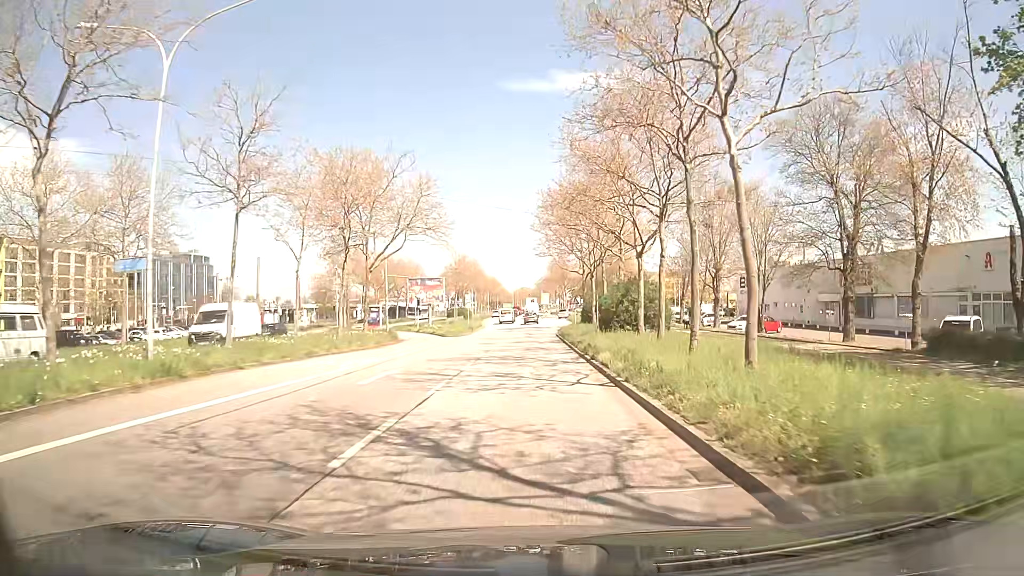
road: primary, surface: asphalt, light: Day
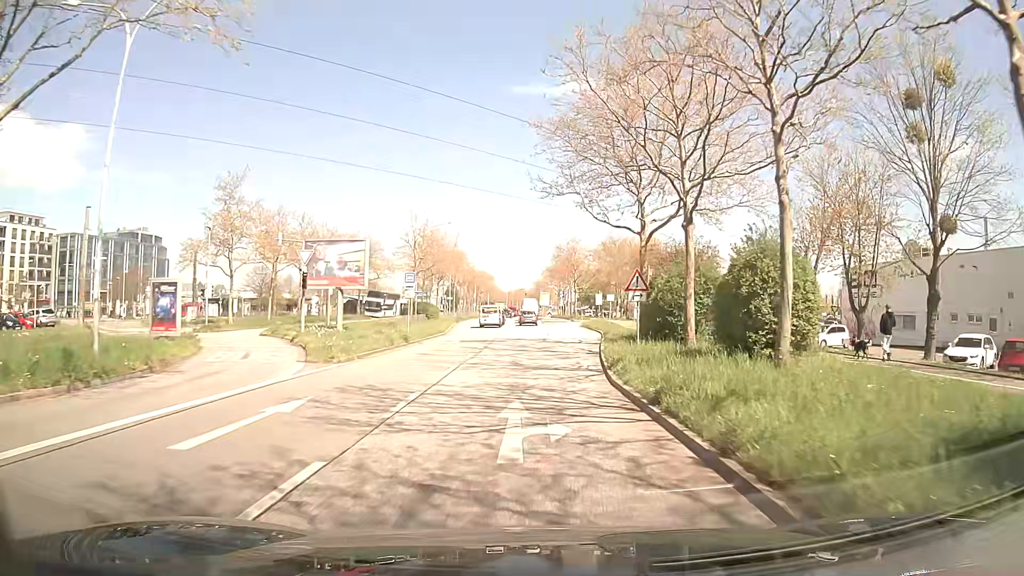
(0.0, +32.5) m; 0°
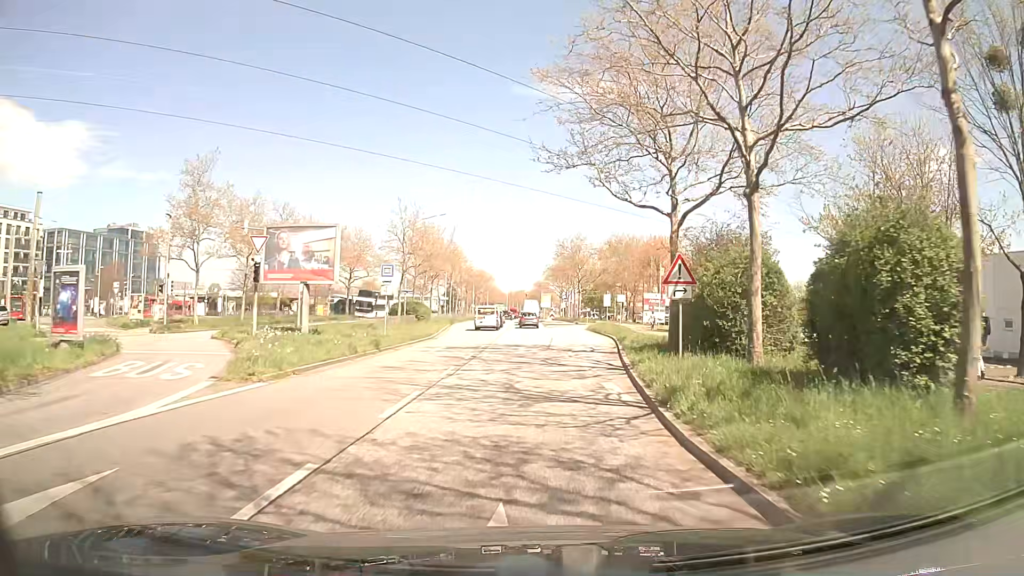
(0.0, +6.1) m; 0°
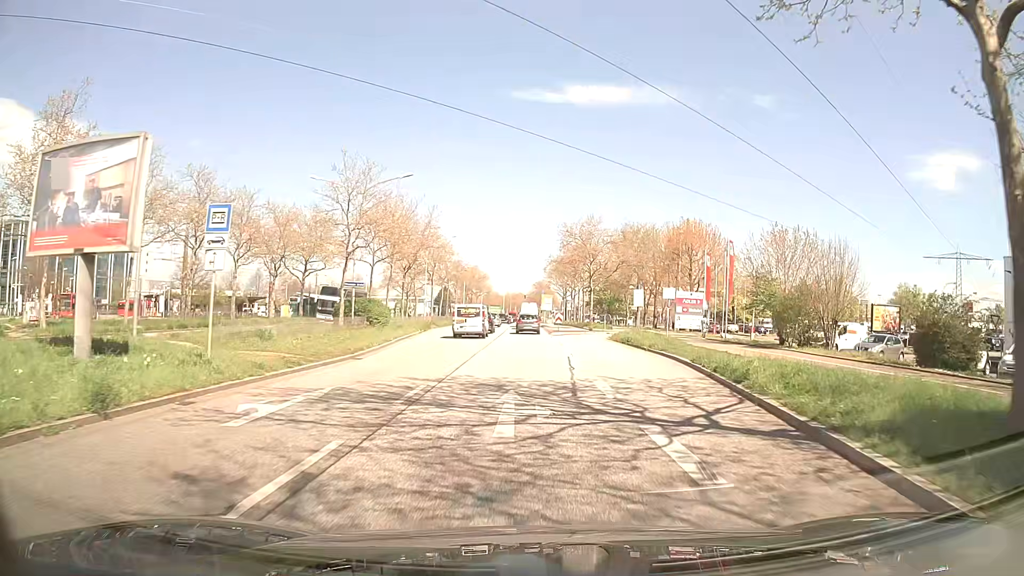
(+0.1, +17.2) m; 0°
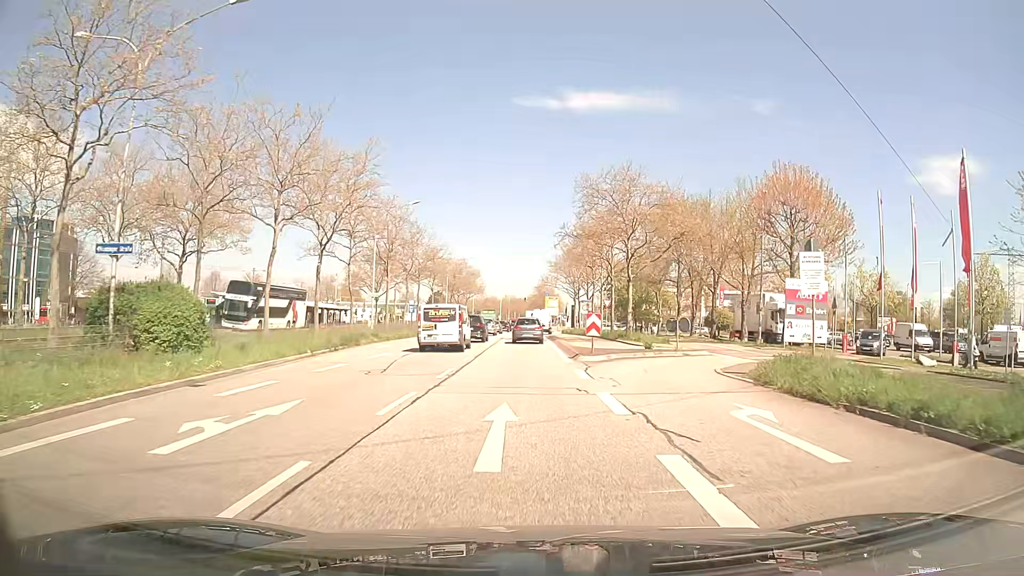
(0.0, +25.7) m; 0°
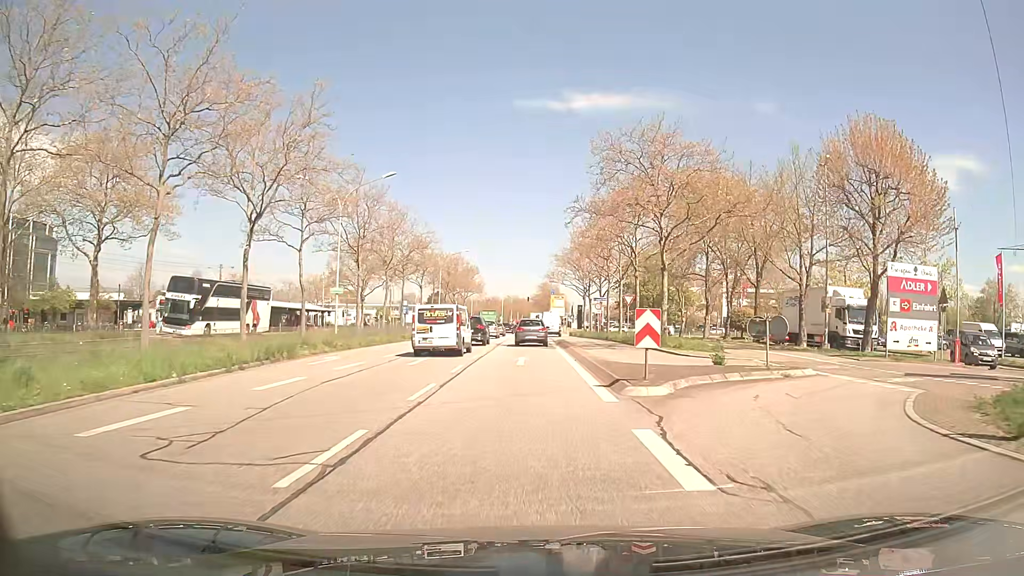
(0.0, +10.3) m; 0°
(0, +10) (0, +20) (0, +30) (0, +40) (0, +50) (0, +60) (0, +70) (0, +80) (0, +90) (0, +100) m
